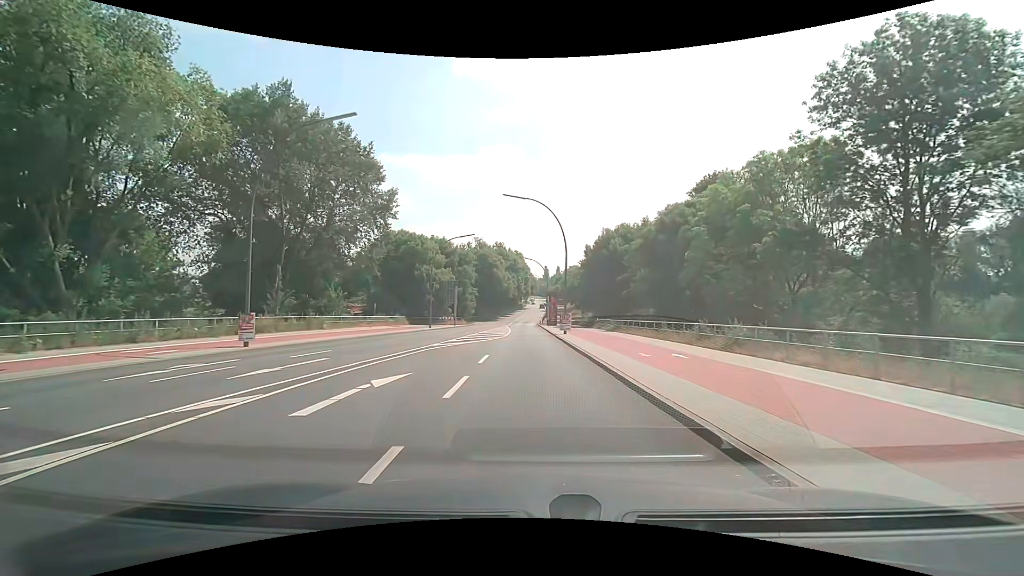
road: secondary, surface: asphalt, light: Day
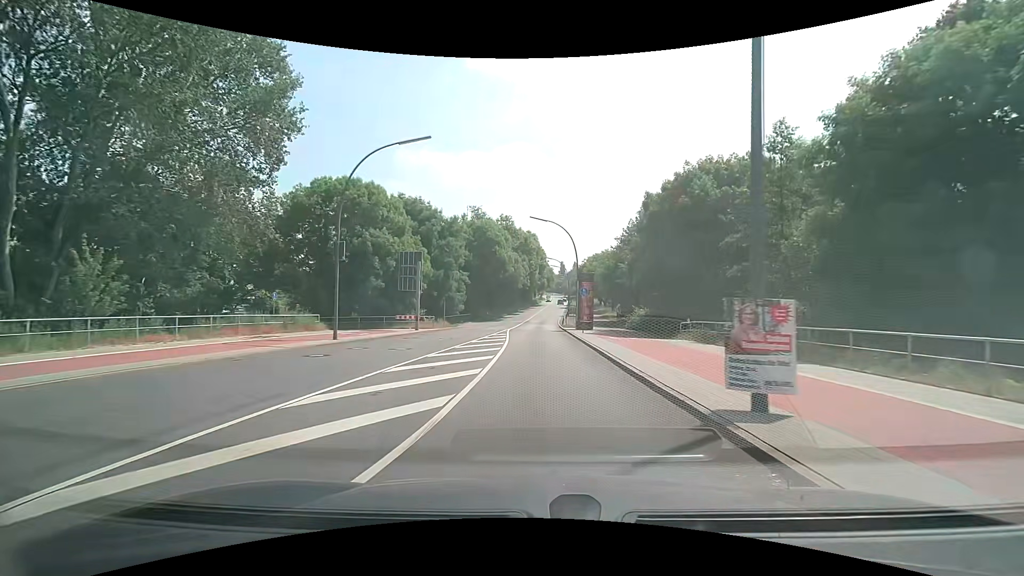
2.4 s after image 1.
(-0.6, +28.4) m; -2°
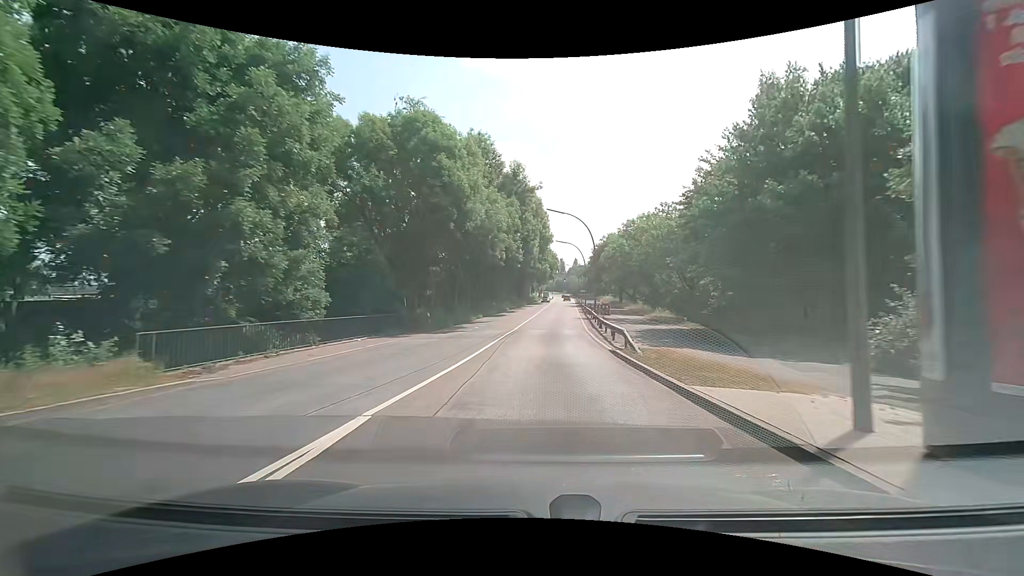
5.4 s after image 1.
(0.0, +38.3) m; 0°
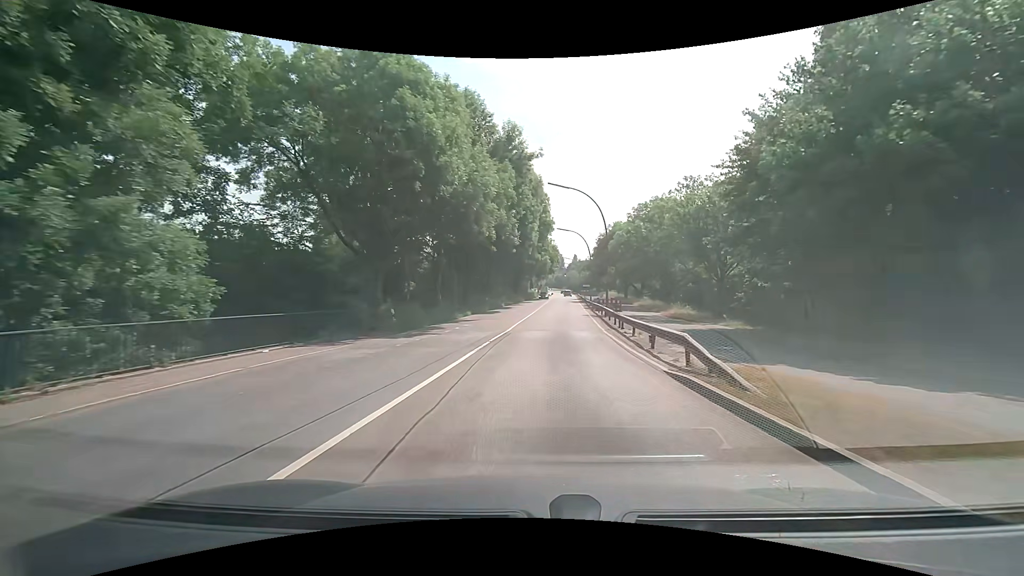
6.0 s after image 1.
(0.0, +7.8) m; 0°
